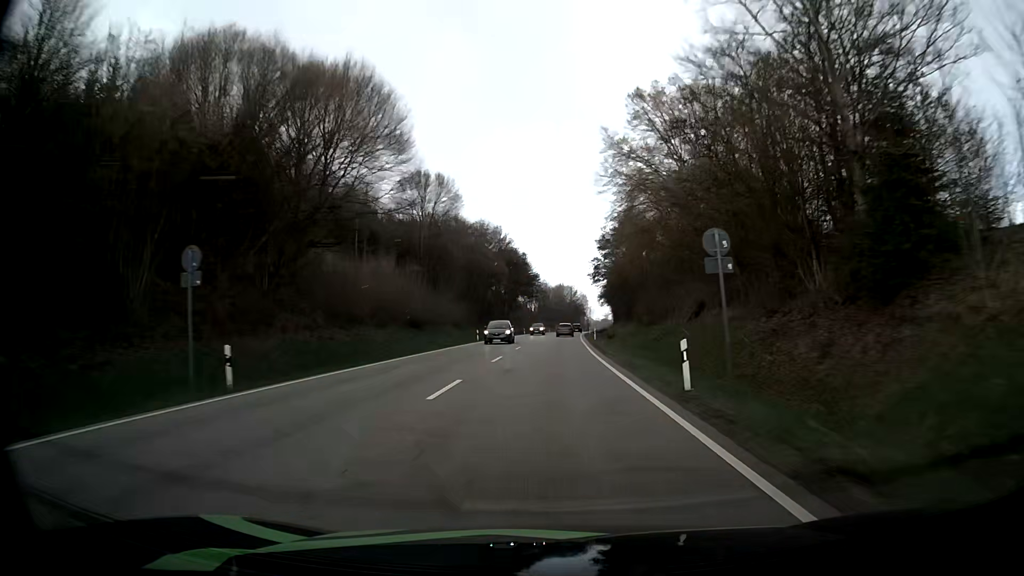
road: primary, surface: asphalt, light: Day
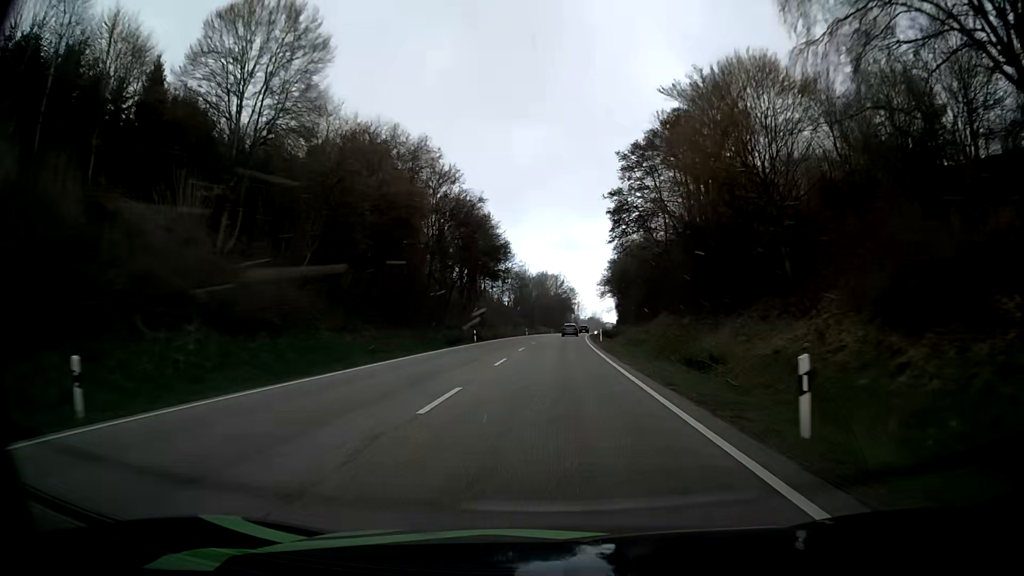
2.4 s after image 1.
(+0.7, +50.2) m; +2°
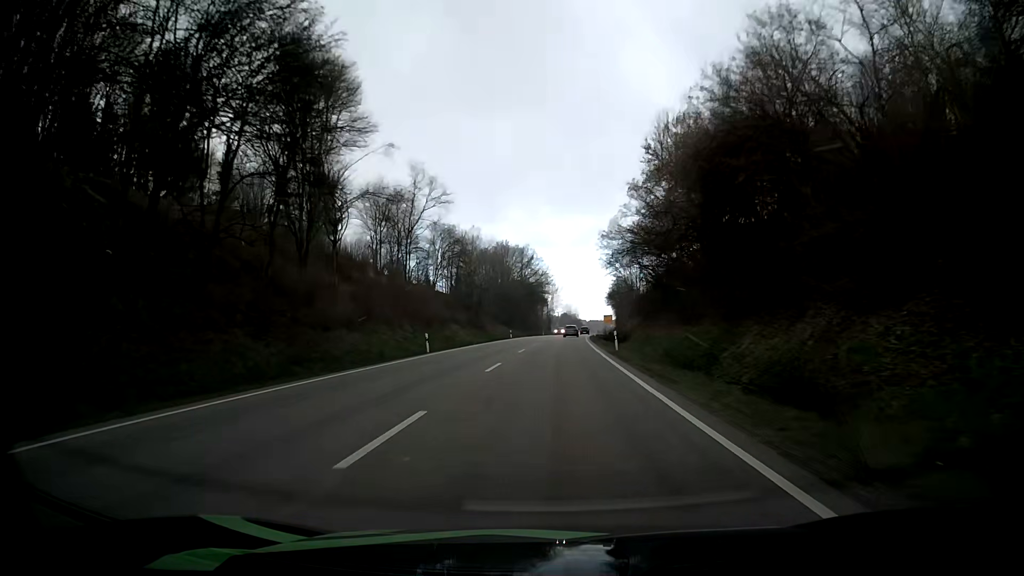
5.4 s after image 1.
(+1.7, +64.0) m; +3°
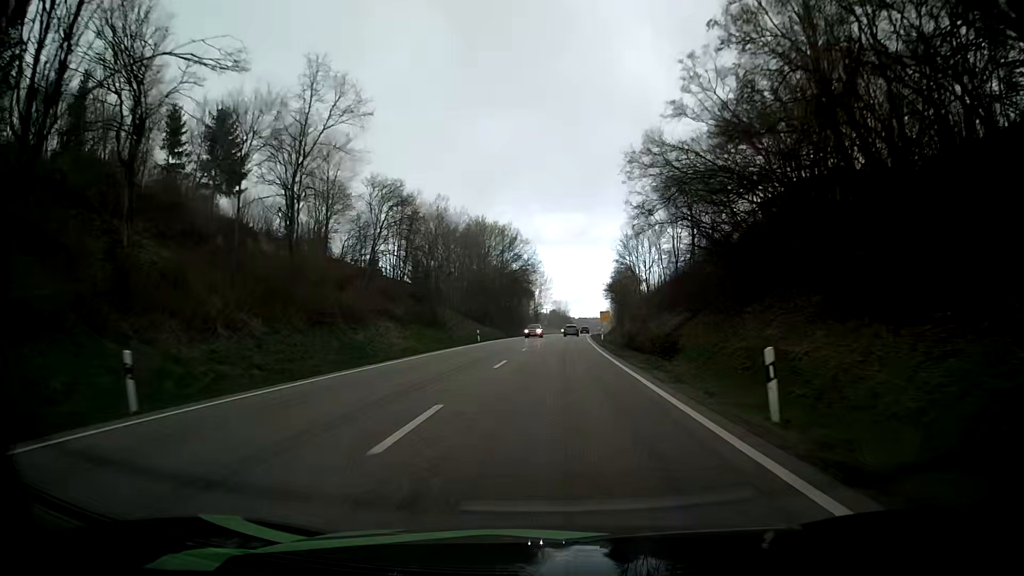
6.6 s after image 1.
(+0.2, +26.1) m; +1°
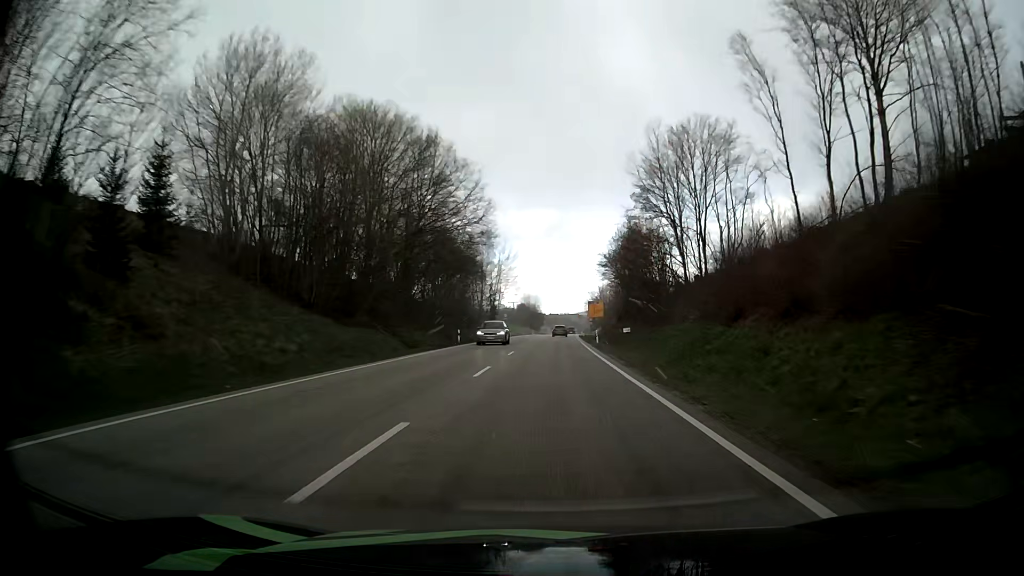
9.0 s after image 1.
(+1.1, +53.0) m; +2°
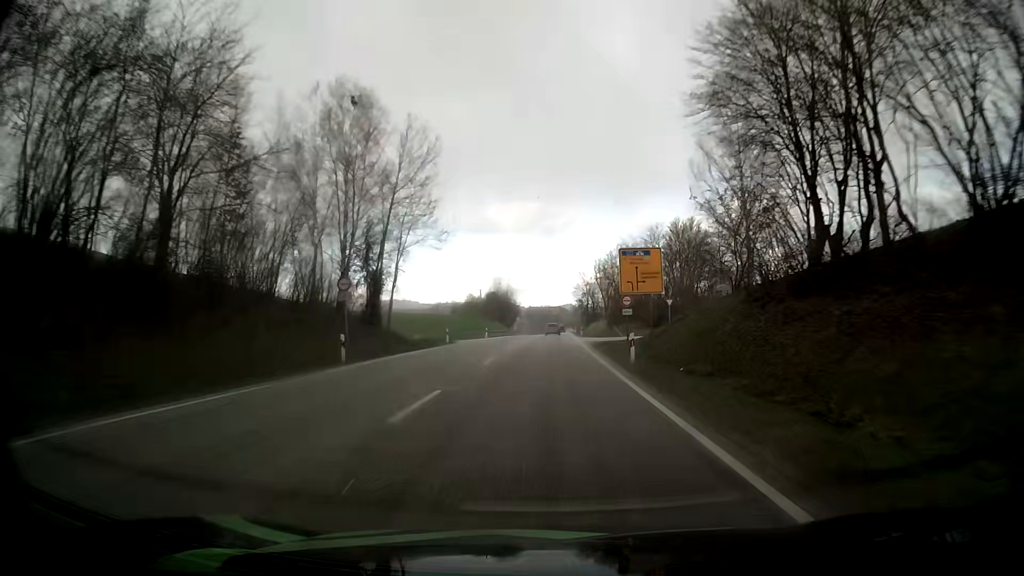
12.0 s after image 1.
(+1.2, +68.2) m; +2°
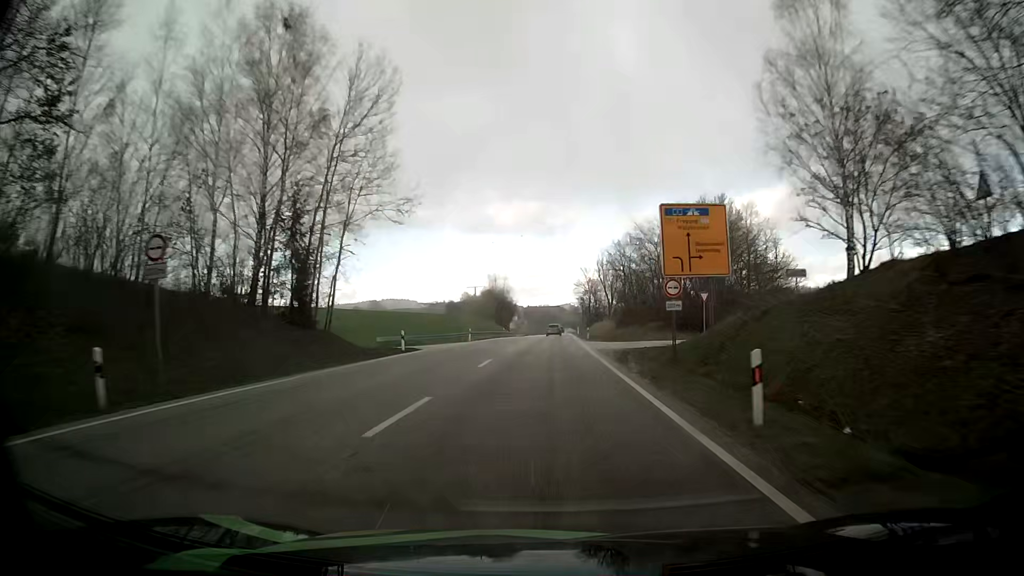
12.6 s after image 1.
(0.0, +13.8) m; 0°
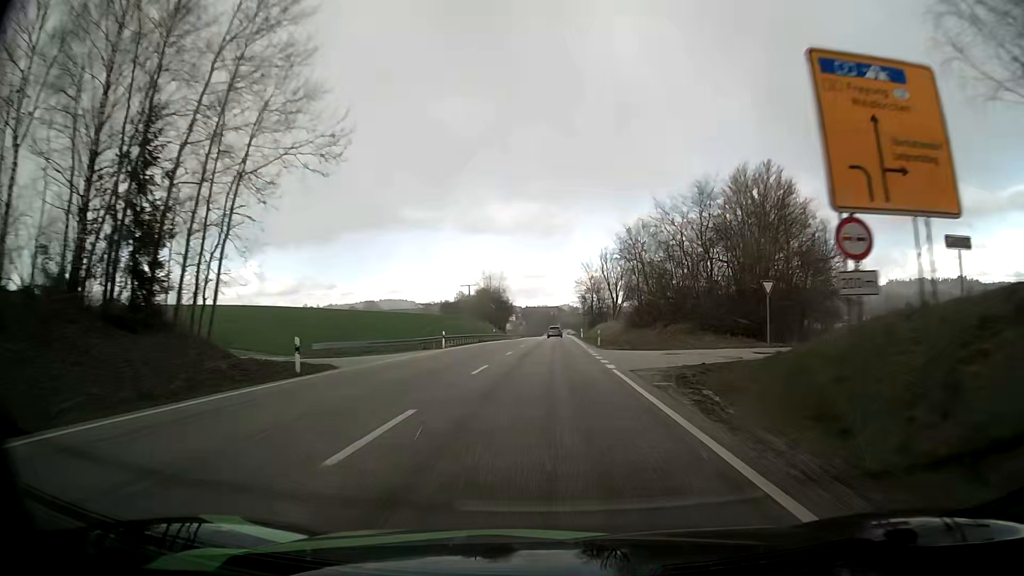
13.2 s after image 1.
(0.0, +13.8) m; 0°
(0, +10) (0, +20) (0, +30) (0, +40) (0, +50) (+1, +60) (+1, +70) (+1, +80) (+1, +90) (+1, +100) m
